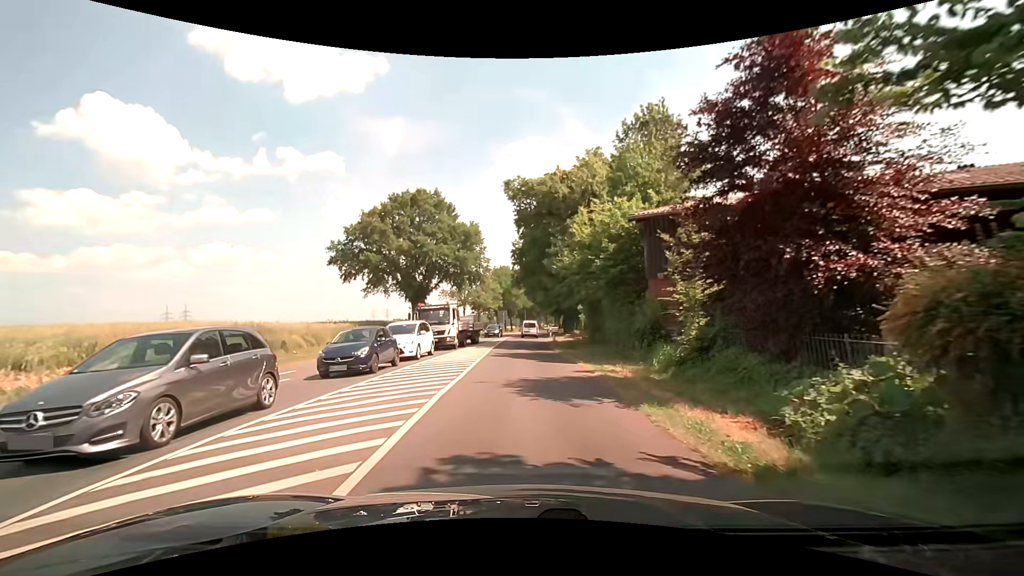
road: secondary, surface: asphalt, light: Day
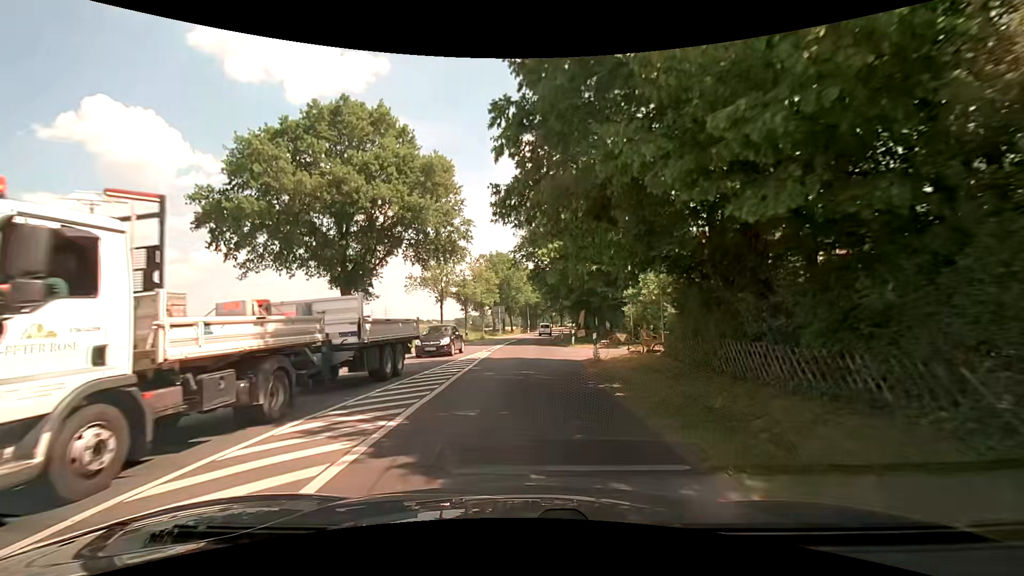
(0.0, +23.5) m; 0°
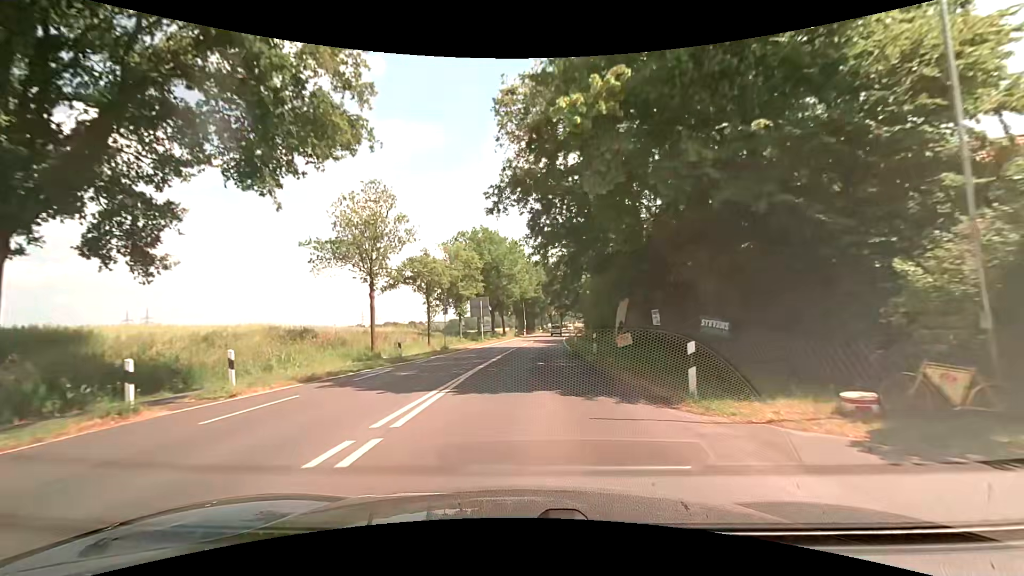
(+0.1, +23.7) m; +1°
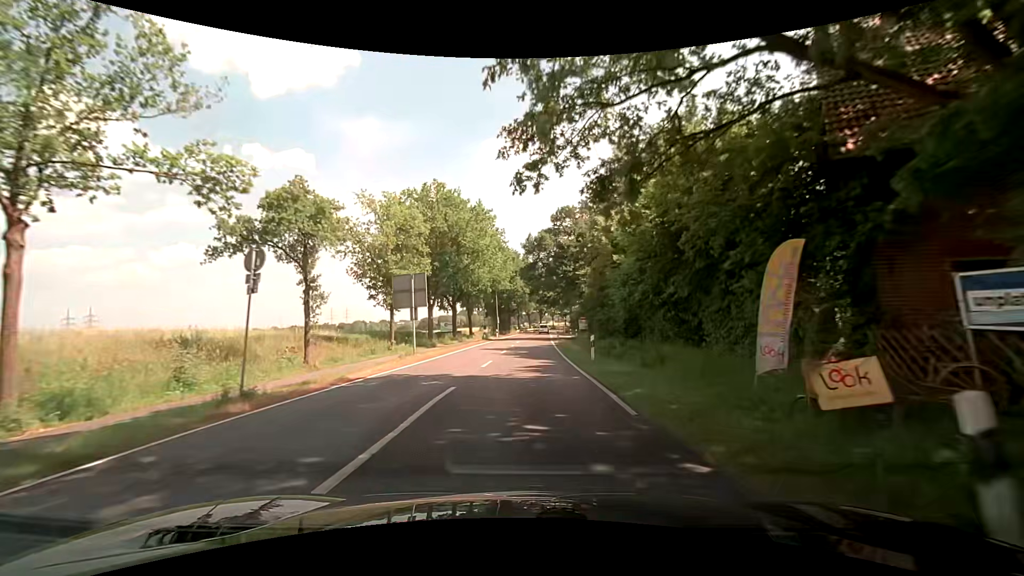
(+0.4, +20.4) m; +2°
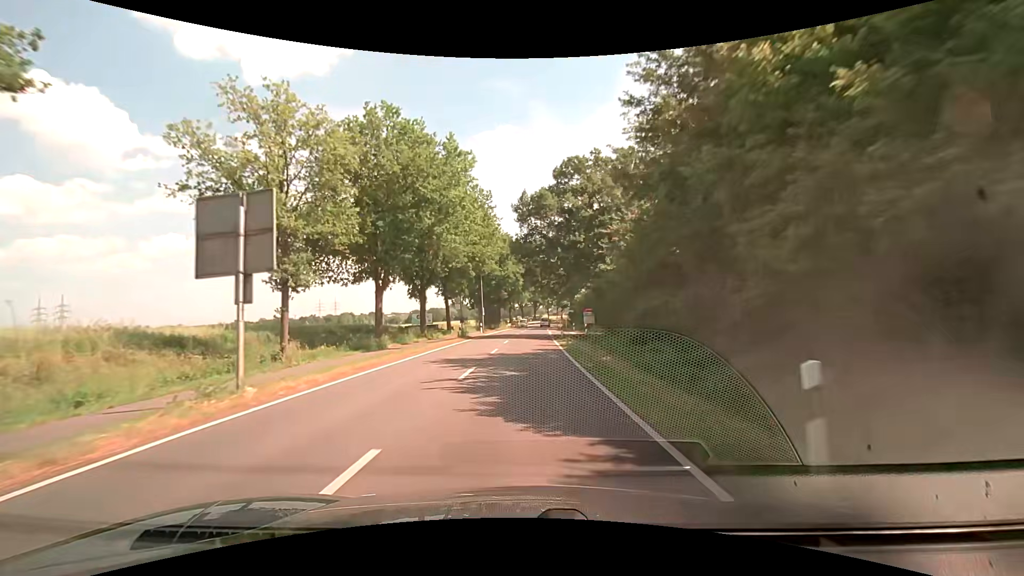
(+0.2, +15.0) m; +1°
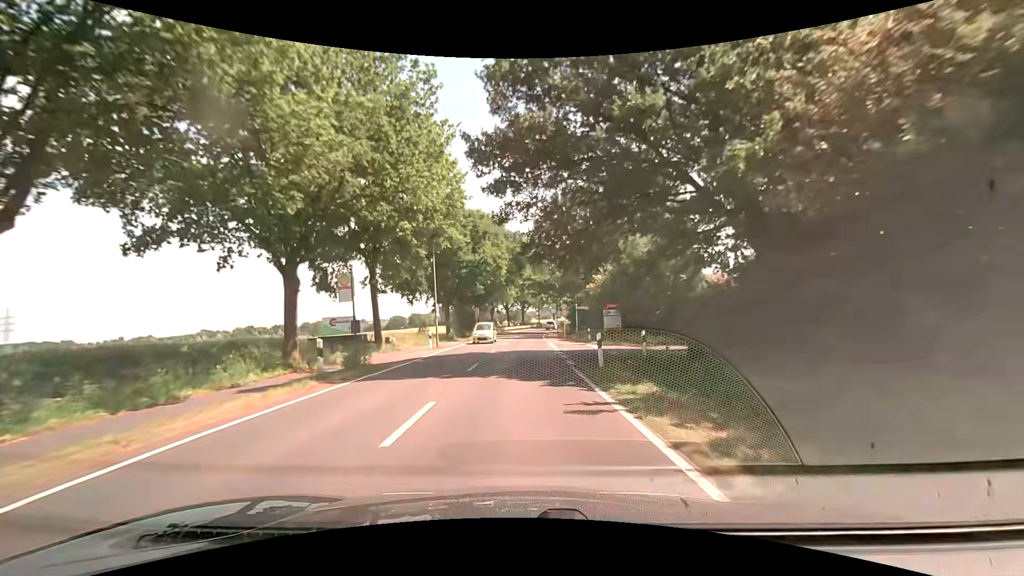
(+0.1, +24.0) m; +1°
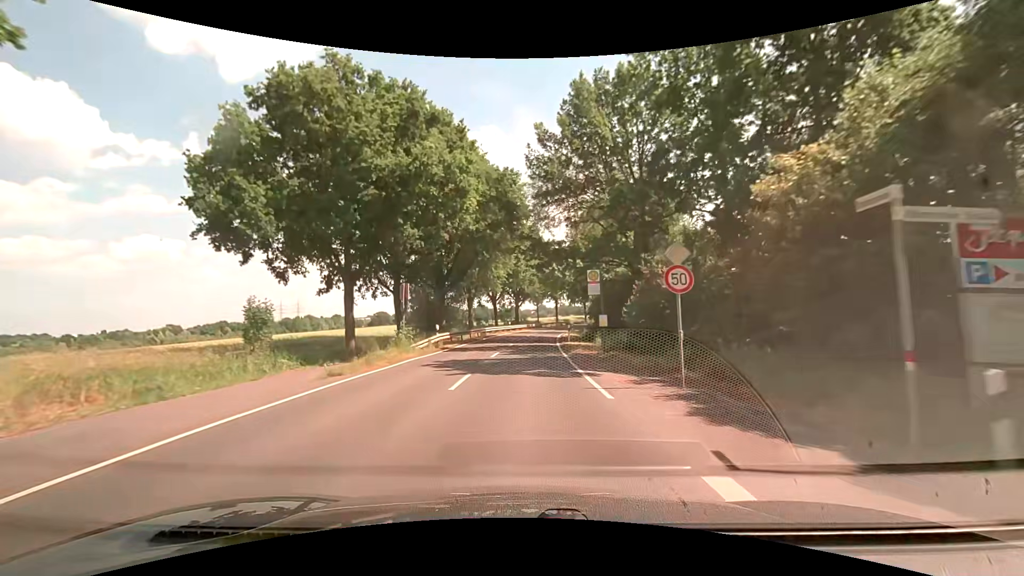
(+0.3, +31.9) m; +1°
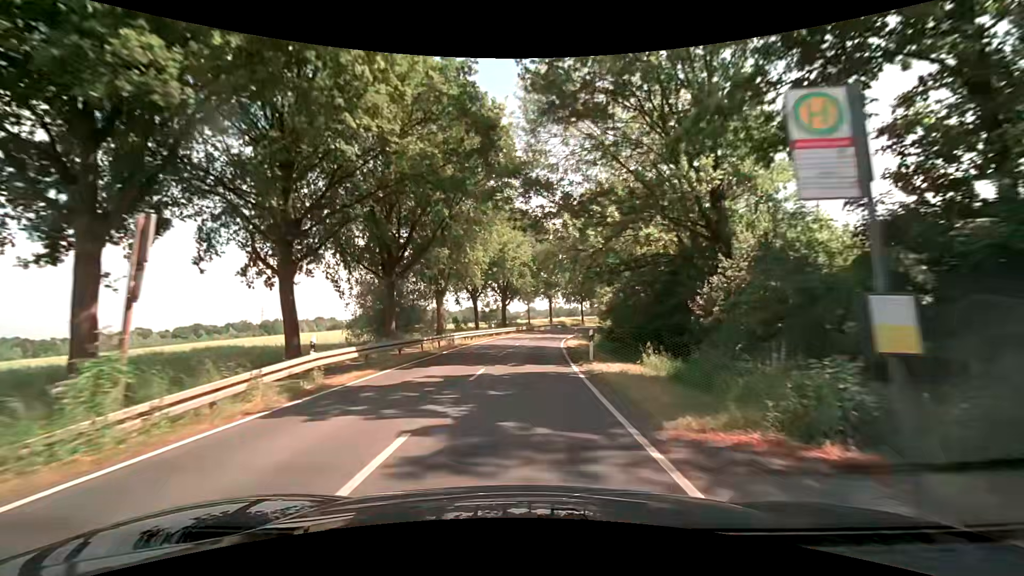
(+0.2, +15.6) m; +1°
(0, +10) (0, +20) (+1, +30) (+2, +40) (+3, +50) (+4, +60) (+7, +70) (+9, +79) (+12, +89) (+16, +98) m
